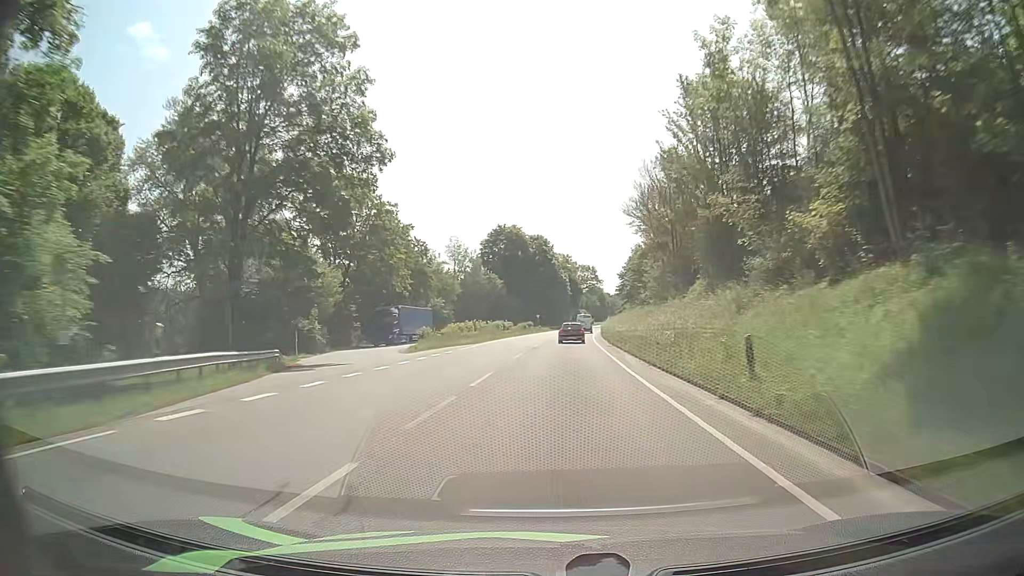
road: primary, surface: asphalt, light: Day
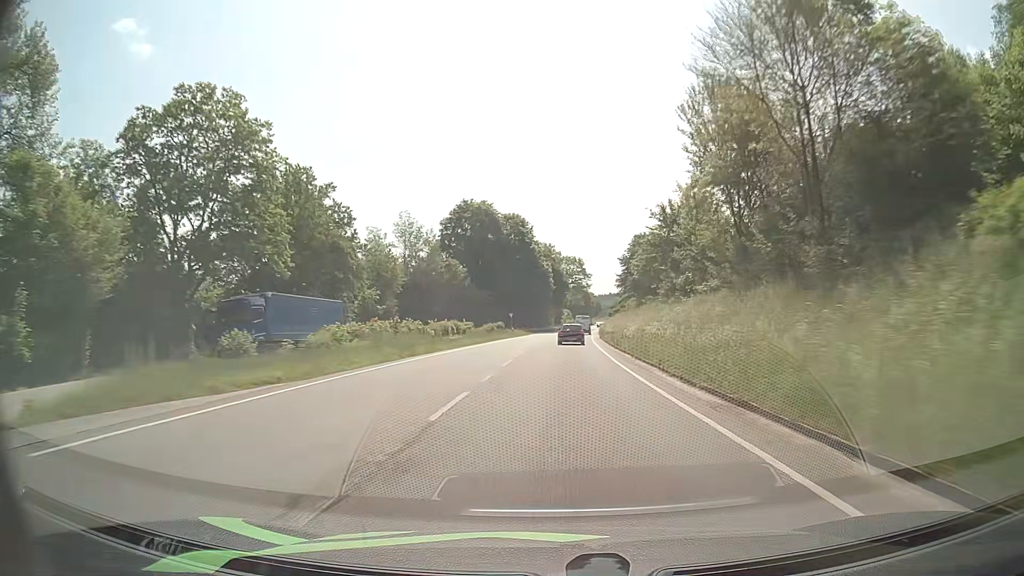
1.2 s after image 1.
(+0.4, +29.8) m; +1°
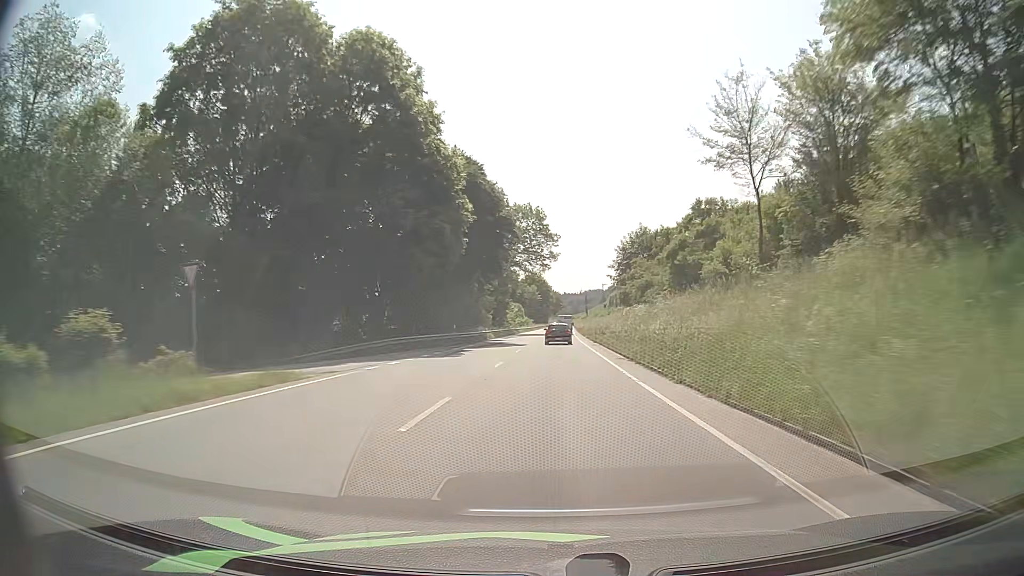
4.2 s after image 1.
(+2.8, +74.3) m; +4°
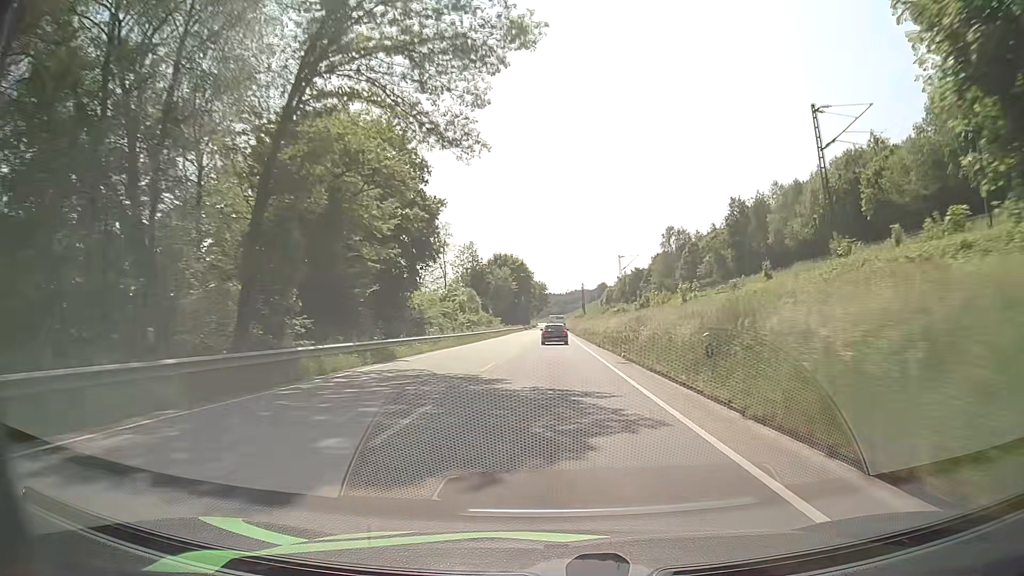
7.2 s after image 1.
(+1.3, +74.5) m; +2°
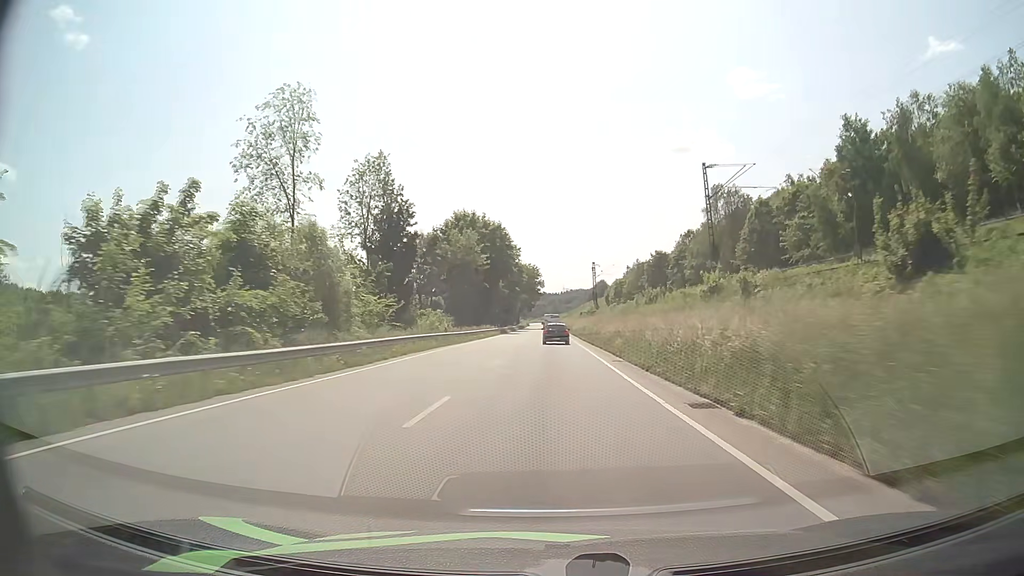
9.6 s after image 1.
(+0.1, +59.8) m; 0°
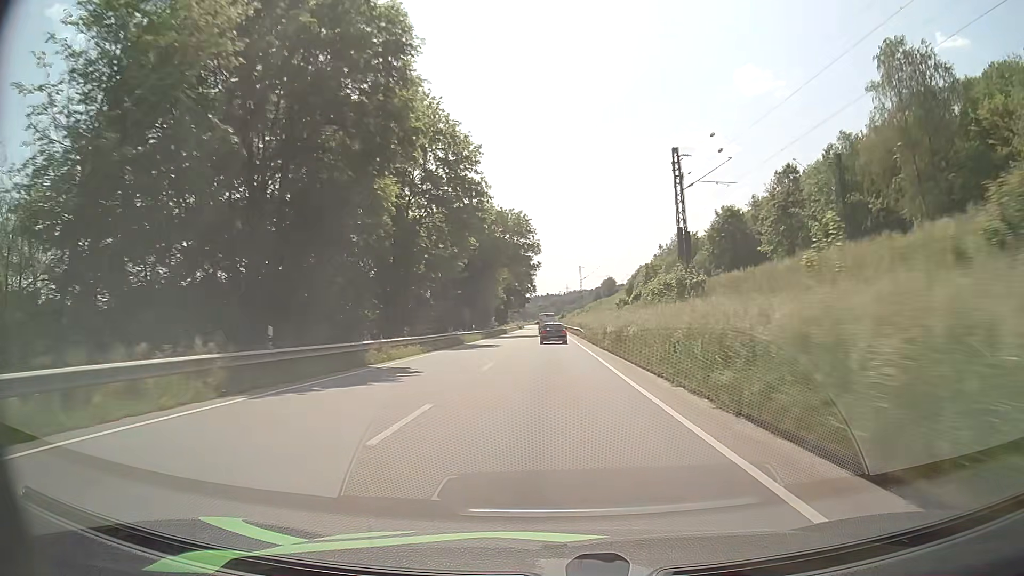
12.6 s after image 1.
(0.0, +74.9) m; 0°
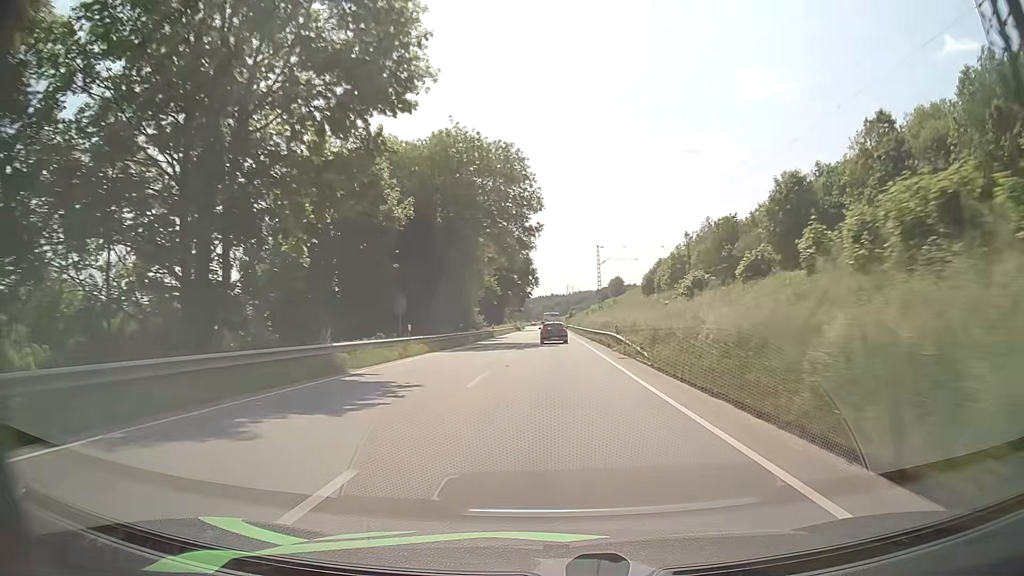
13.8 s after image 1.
(-0.2, +29.8) m; -1°
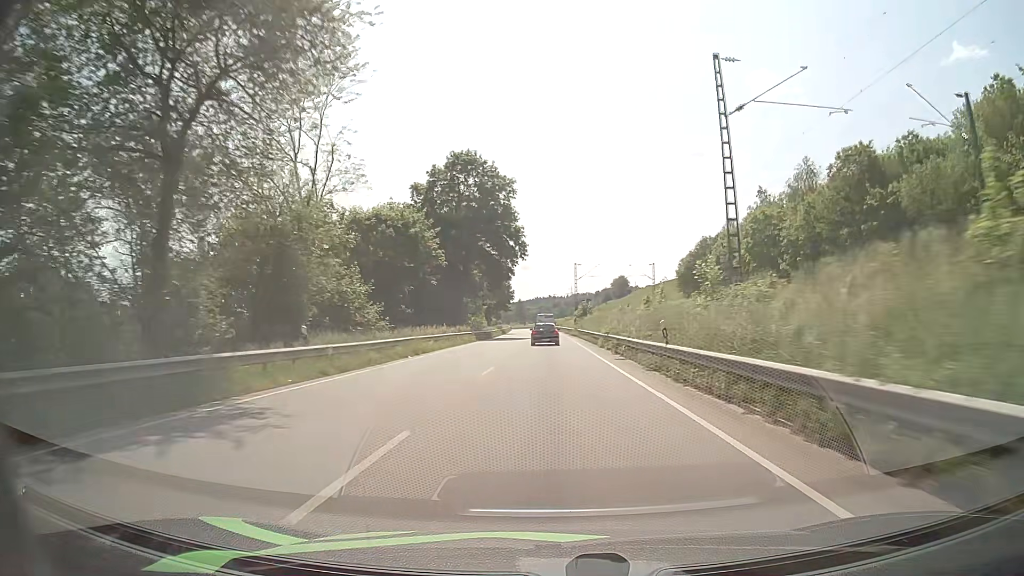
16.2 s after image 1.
(+0.4, +58.9) m; 0°
(0, +10) (0, +20) (0, +30) (0, +40) (0, +50) (0, +60) (0, +70) (0, +80) (0, +90) (0, +100) m
